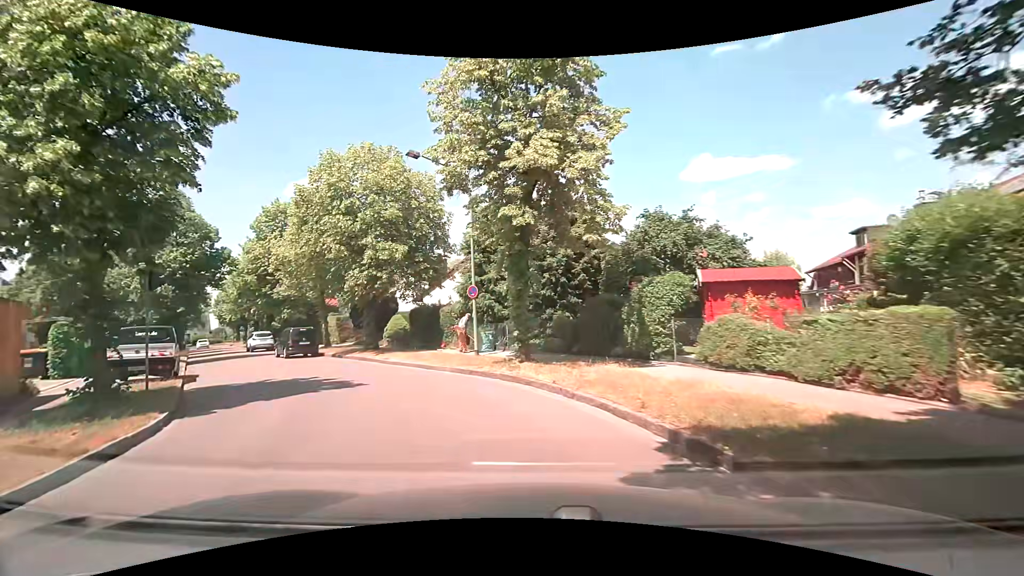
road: residential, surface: asphalt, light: Day
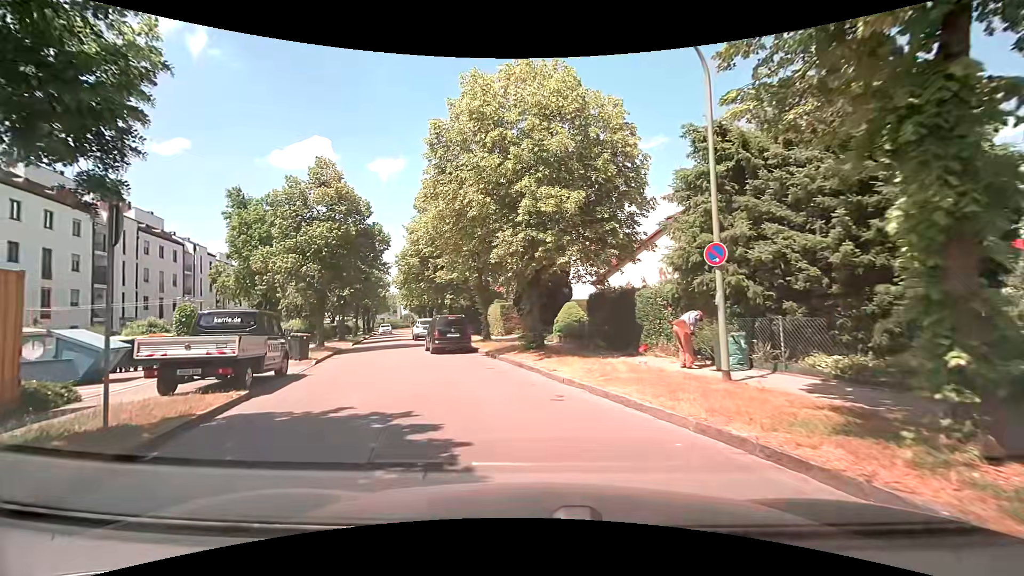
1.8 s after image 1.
(-1.1, +8.1) m; -17°
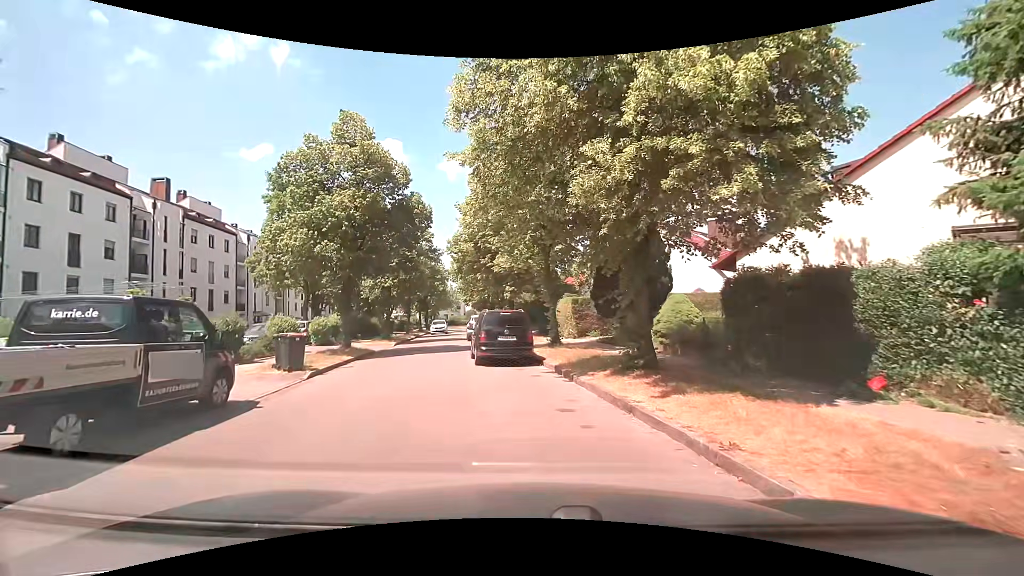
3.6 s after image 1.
(-0.5, +6.6) m; -9°
